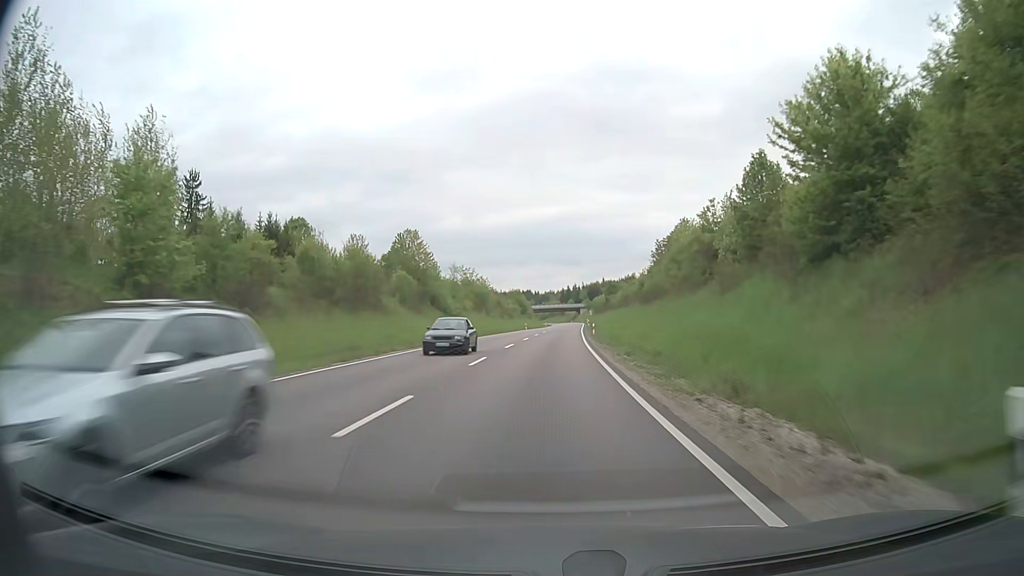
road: primary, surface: asphalt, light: Day
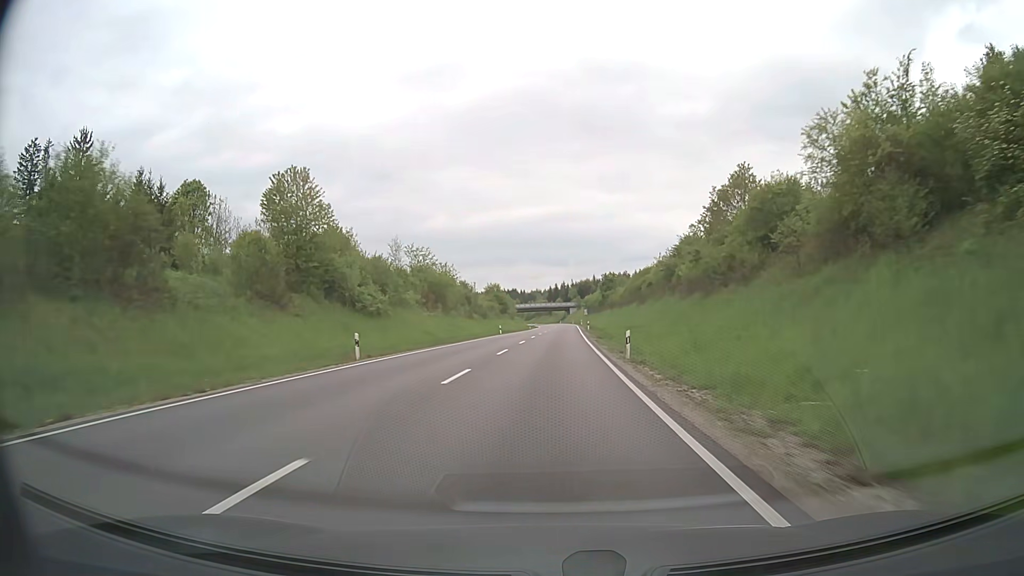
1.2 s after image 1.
(+0.4, +29.7) m; +1°
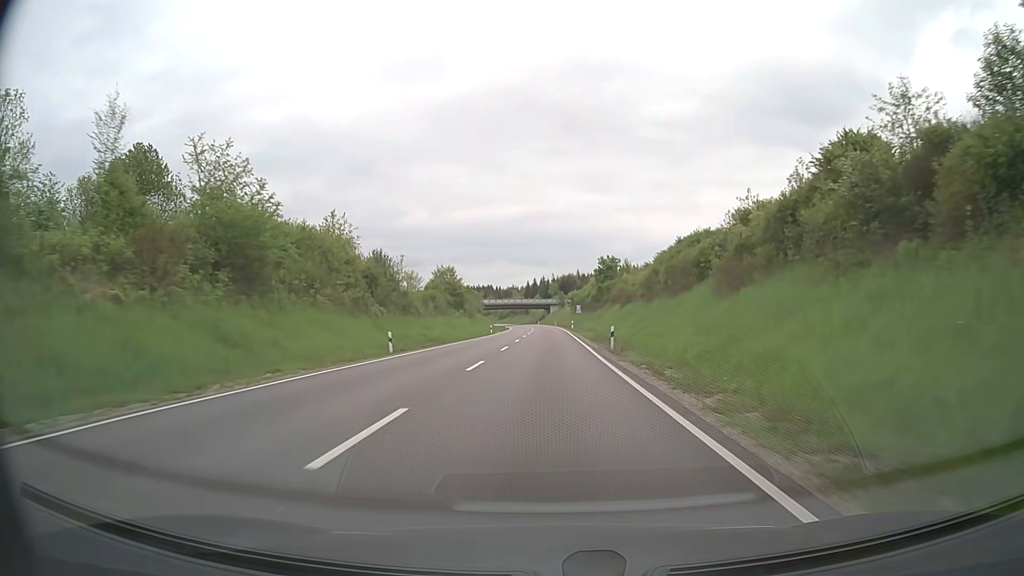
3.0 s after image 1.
(+0.7, +44.5) m; +2°
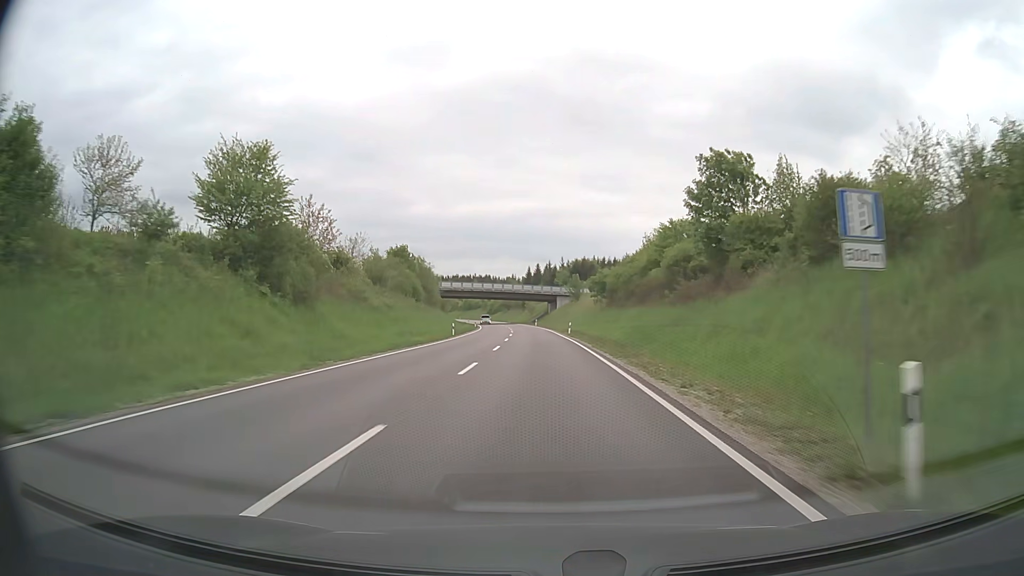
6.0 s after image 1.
(+0.3, +74.4) m; 0°
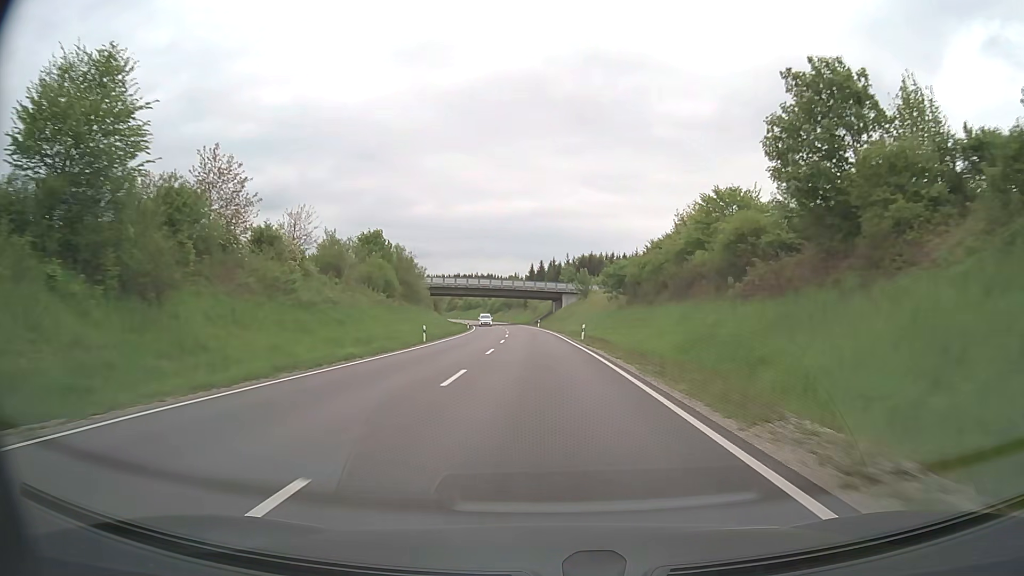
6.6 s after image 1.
(-0.1, +14.8) m; 0°
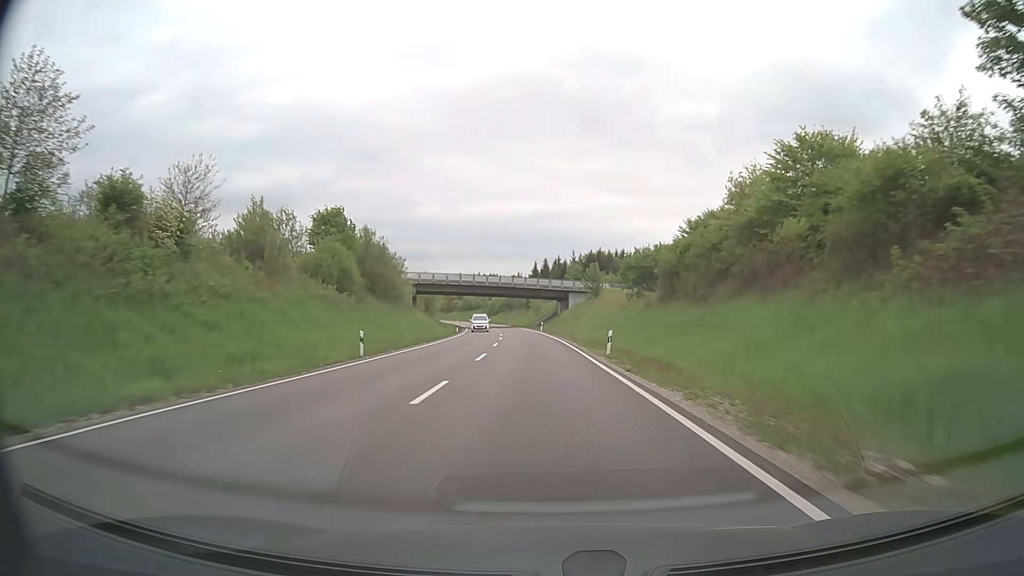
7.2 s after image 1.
(0.0, +14.8) m; 0°
